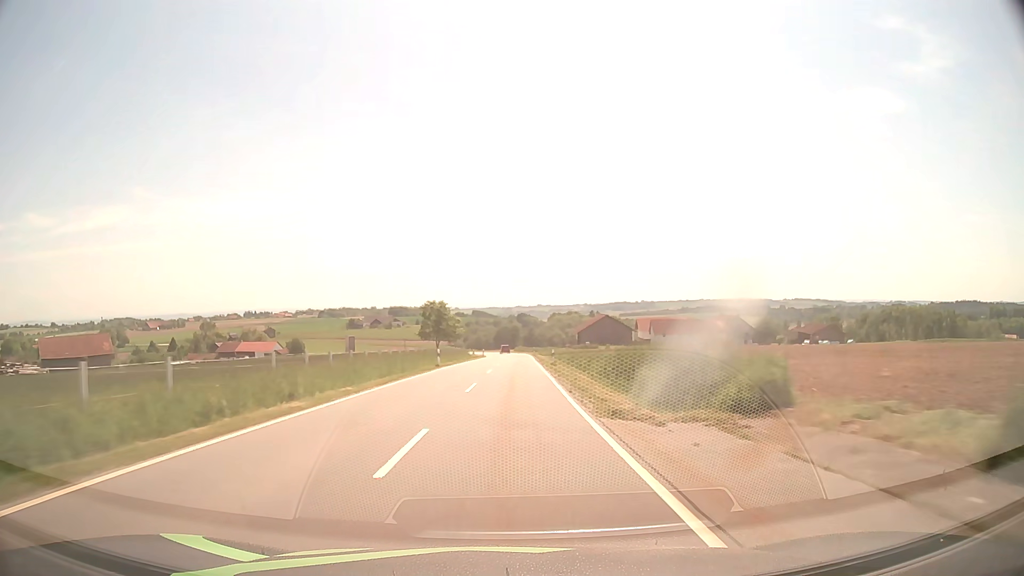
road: tertiary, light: Day
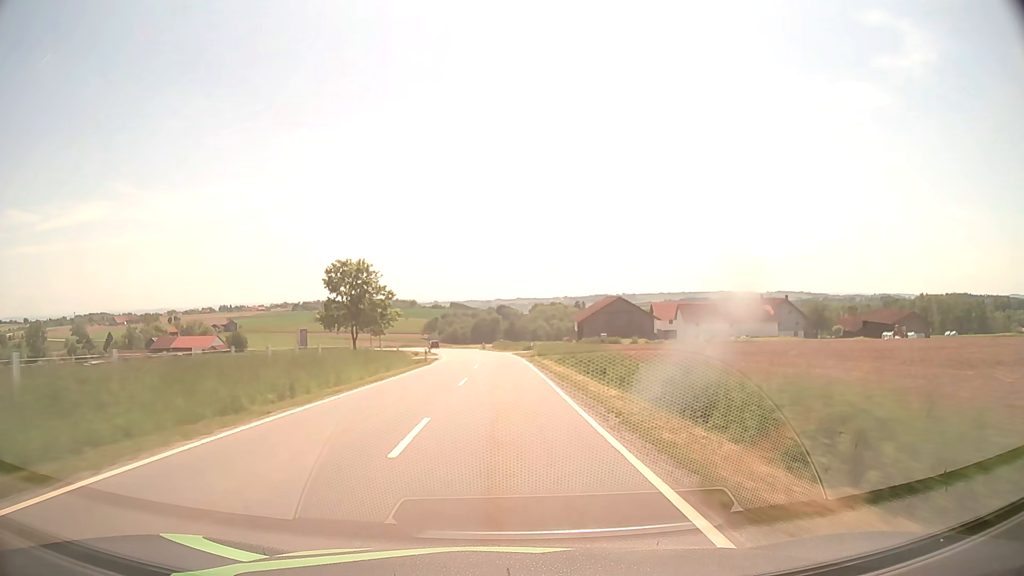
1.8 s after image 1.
(+0.8, +47.5) m; +2°
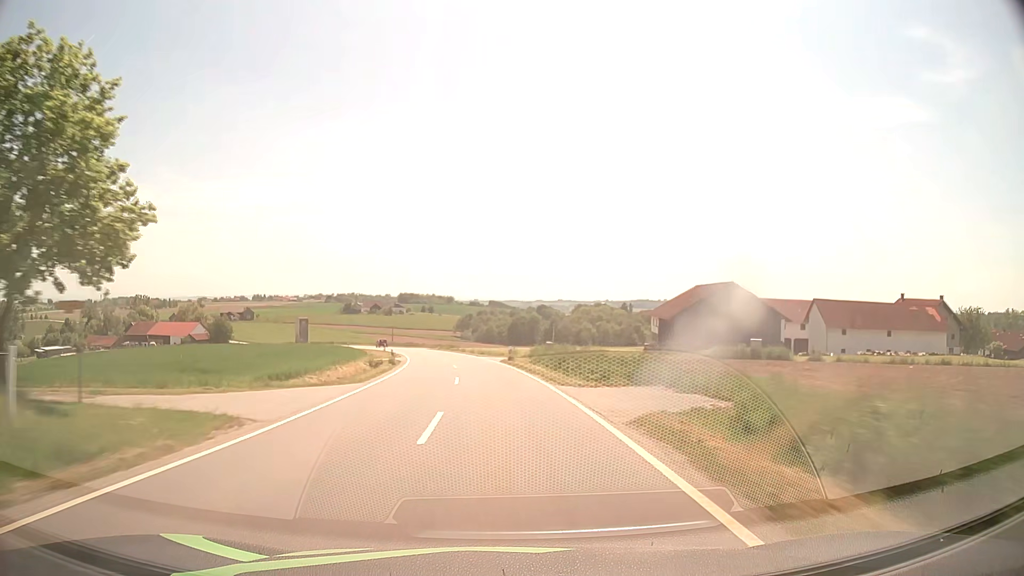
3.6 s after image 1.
(-0.7, +47.3) m; -3°
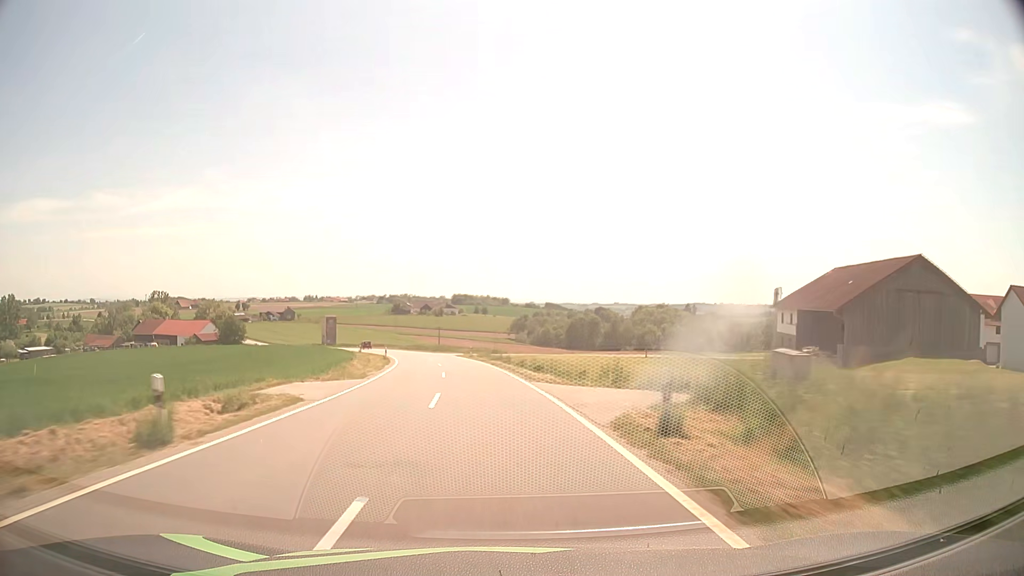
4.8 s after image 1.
(-1.2, +31.5) m; -5°
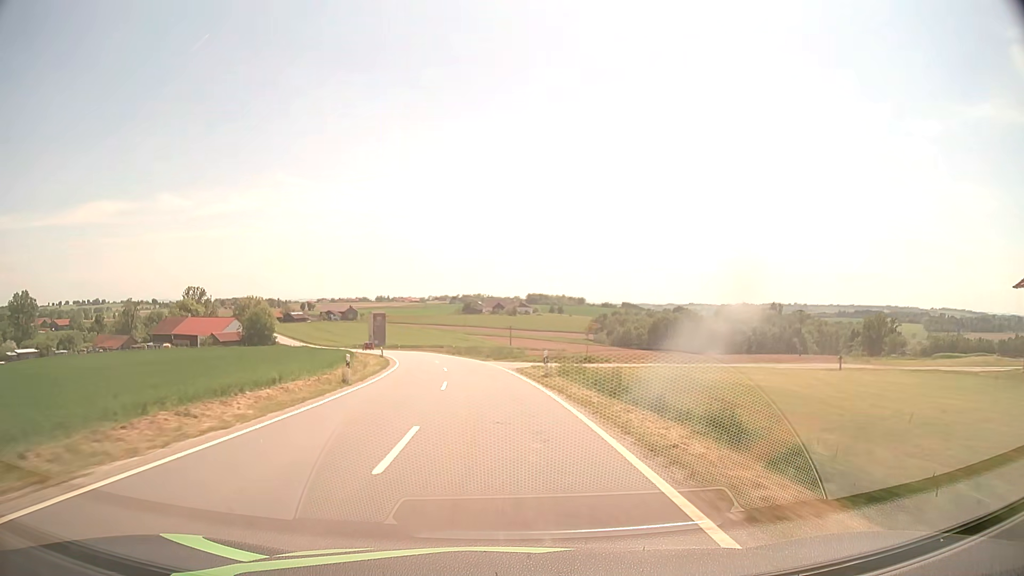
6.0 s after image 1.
(-1.7, +31.5) m; -6°
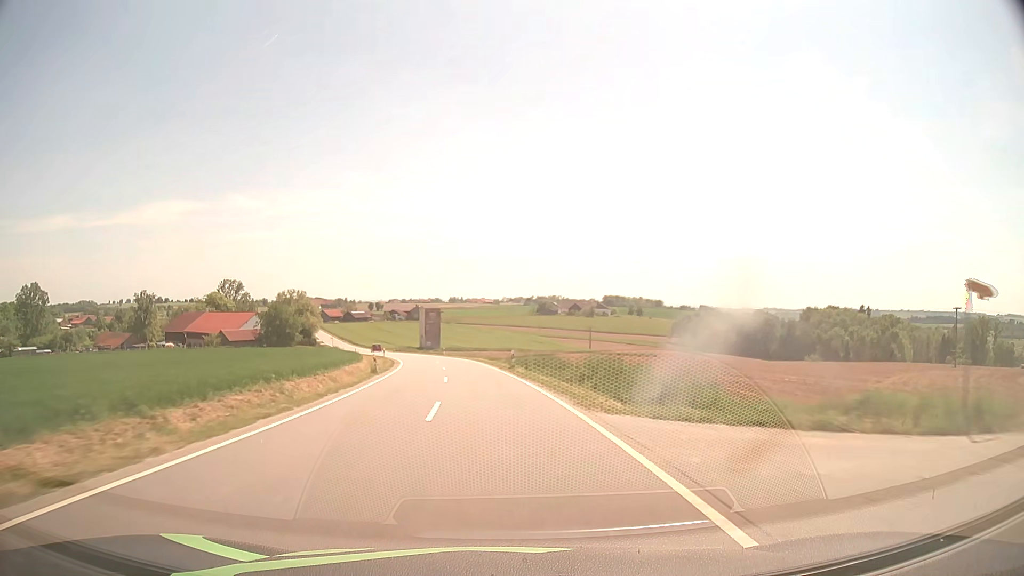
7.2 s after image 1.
(-1.8, +31.4) m; -6°
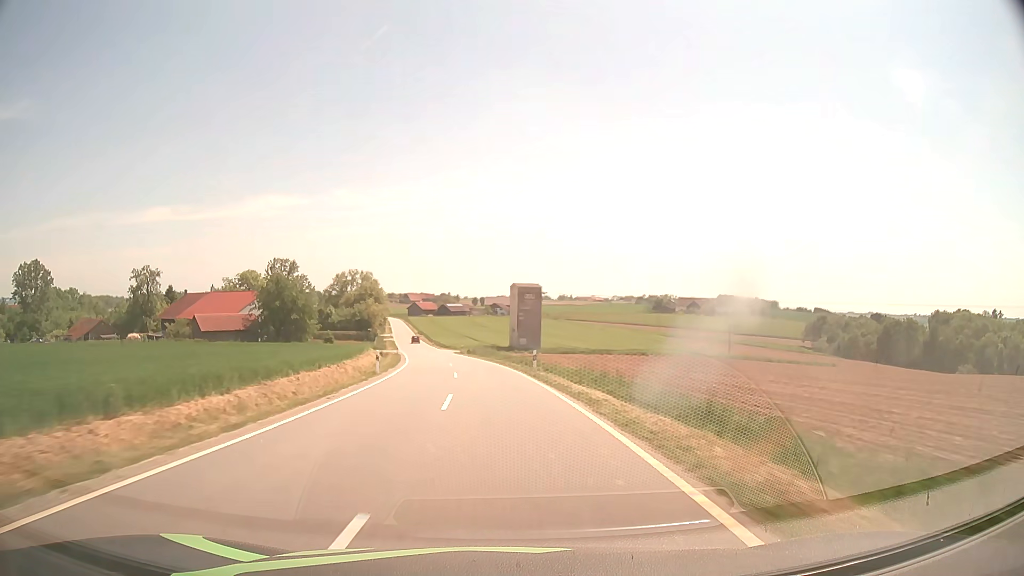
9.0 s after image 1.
(-3.7, +47.2) m; -9°
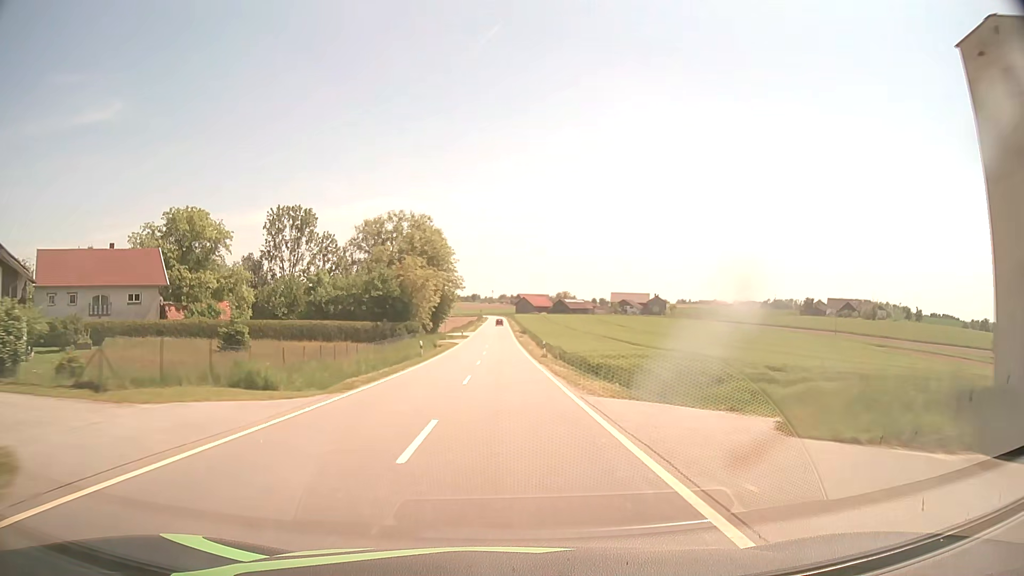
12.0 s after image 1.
(-8.7, +78.5) m; -10°
(0, +10) (0, +20) (0, +30) (0, +40) (0, +50) (0, +60) (0, +70) (-1, +80) (-1, +90) (-1, +100) m
